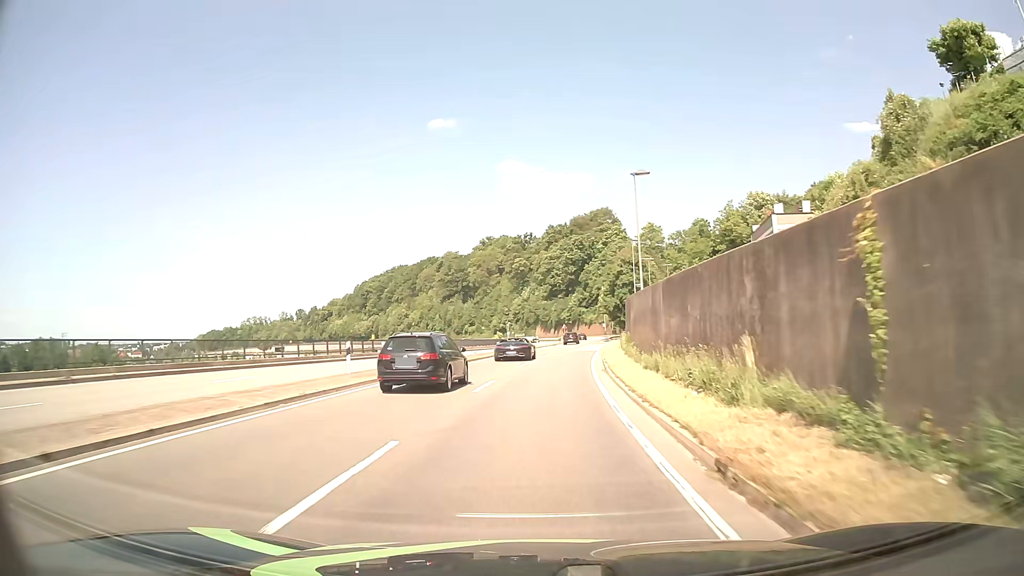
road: primary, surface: asphalt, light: Day
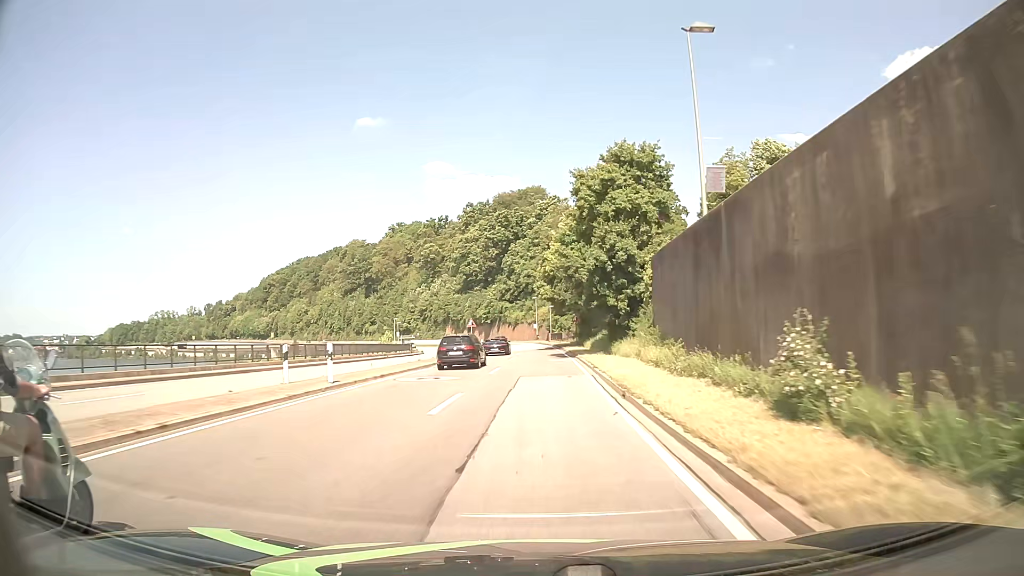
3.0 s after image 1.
(+3.5, +53.7) m; +7°
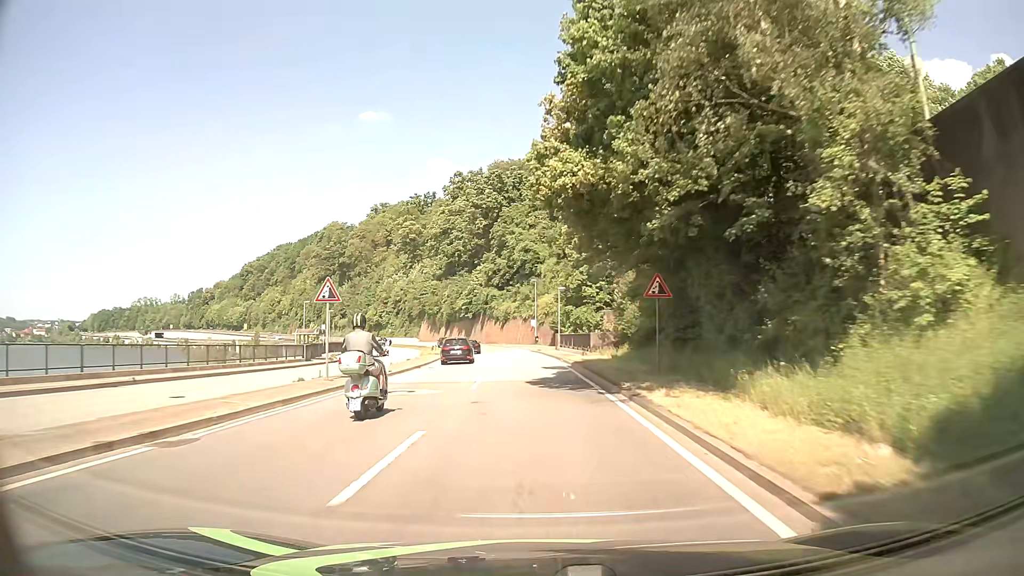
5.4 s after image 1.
(-0.1, +42.9) m; 0°
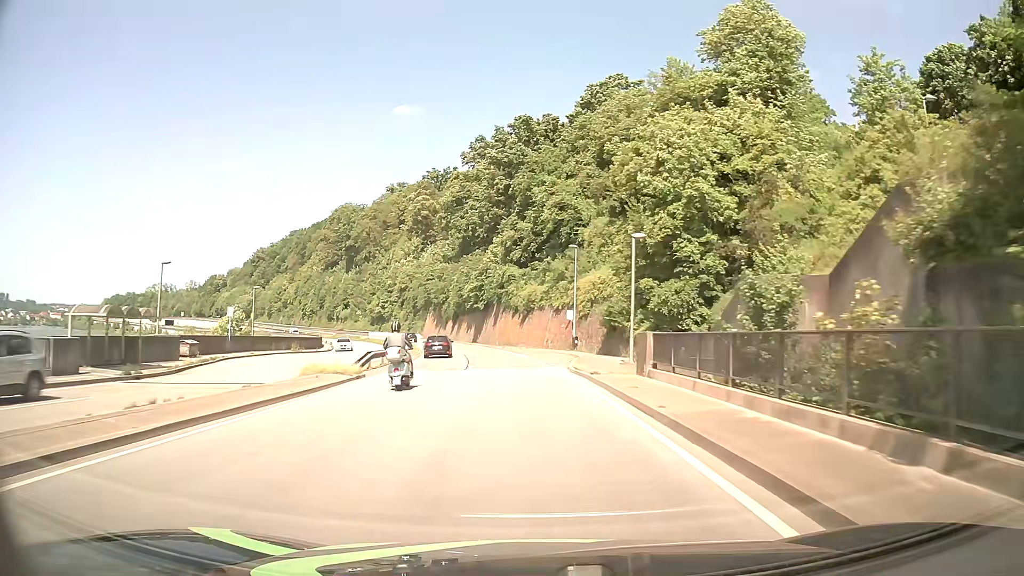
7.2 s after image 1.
(-0.7, +32.2) m; -3°
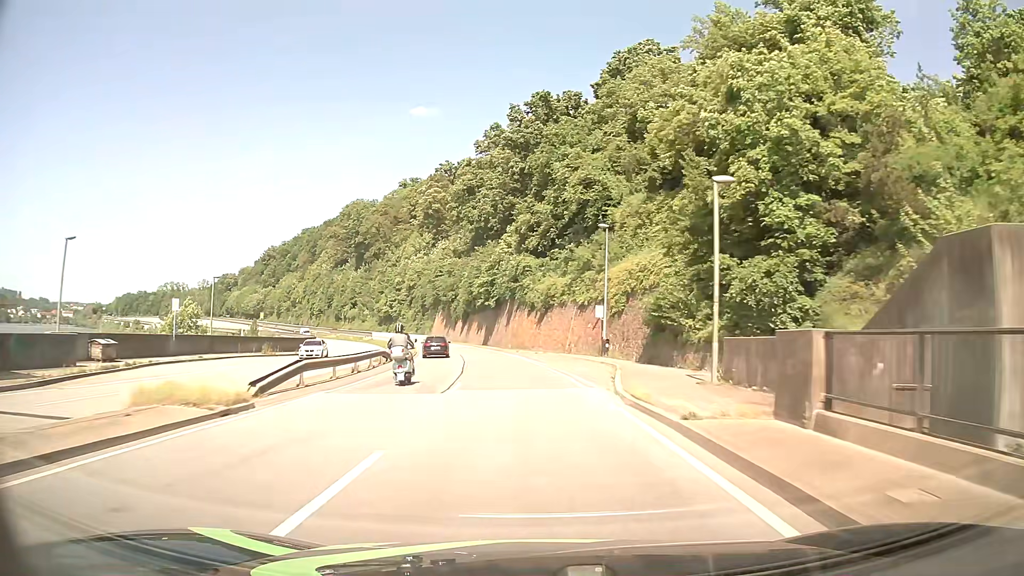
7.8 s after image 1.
(-0.1, +10.7) m; -1°
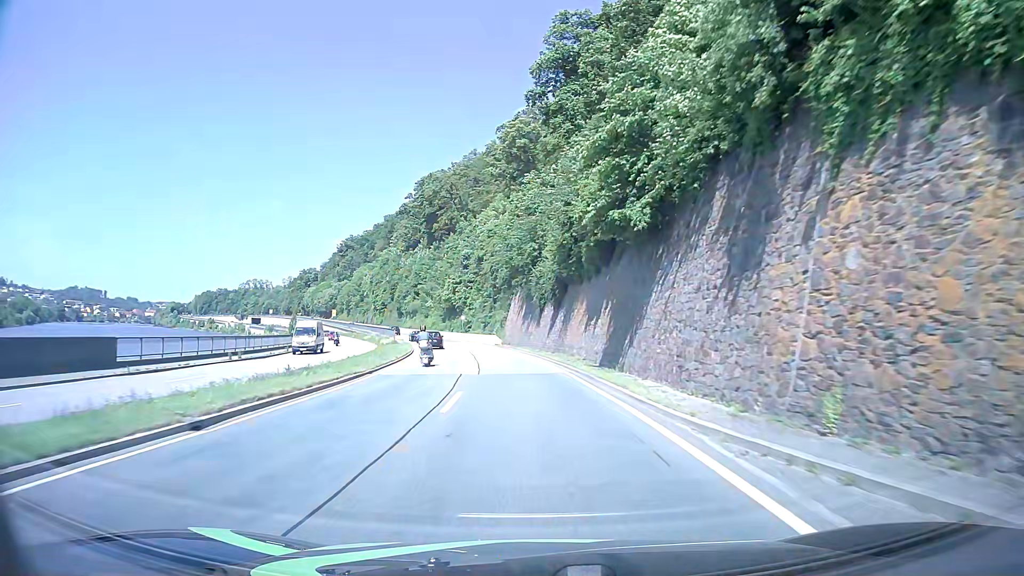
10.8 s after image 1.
(-4.3, +53.4) m; -9°
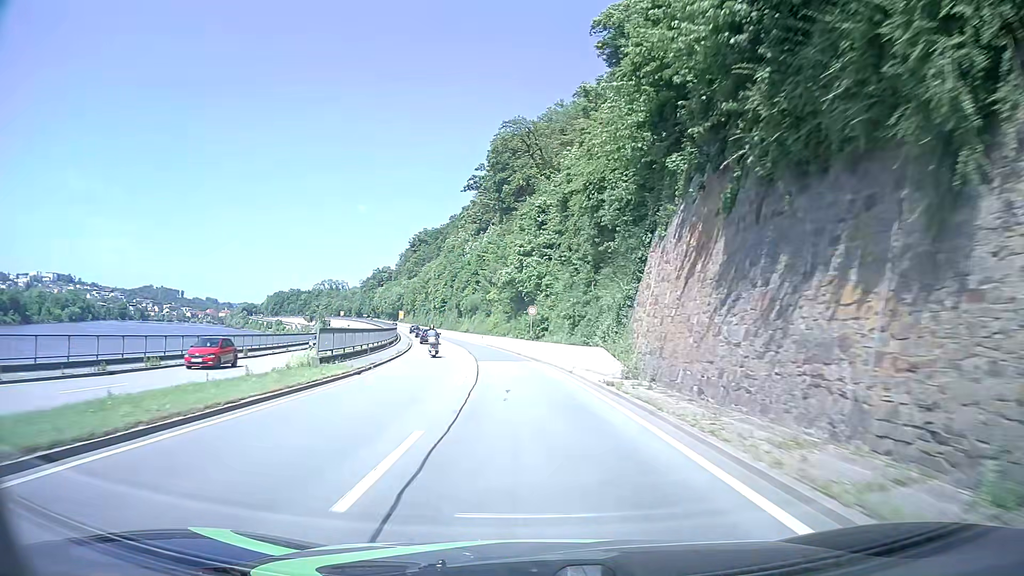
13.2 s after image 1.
(-2.8, +42.8) m; -7°
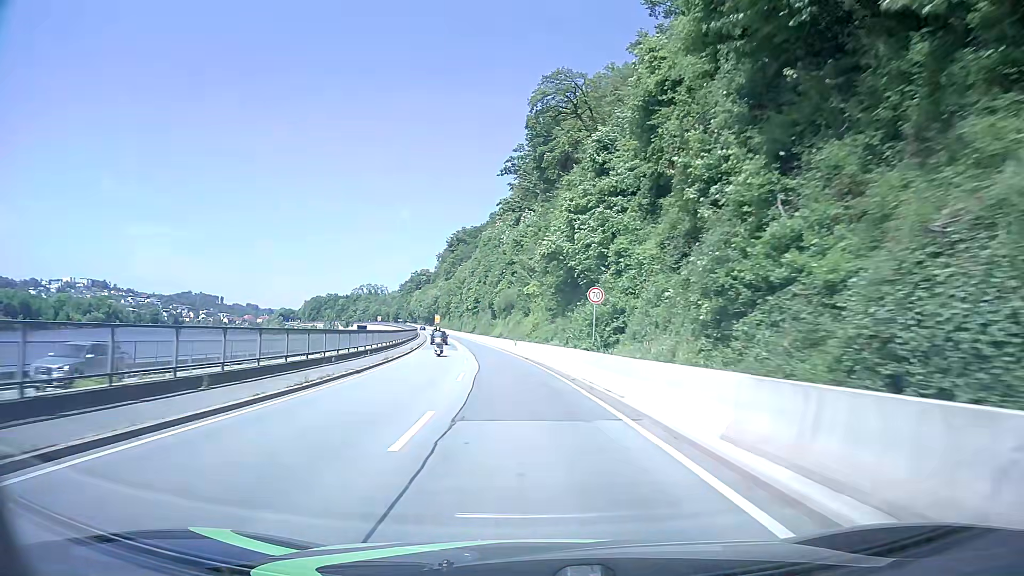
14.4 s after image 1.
(-0.8, +21.4) m; -4°
(0, +10) (-1, +20) (-1, +30) (-2, +40) (-3, +50) (-5, +60) (-6, +70) (-8, +80) (-9, +89) (-11, +99) m
